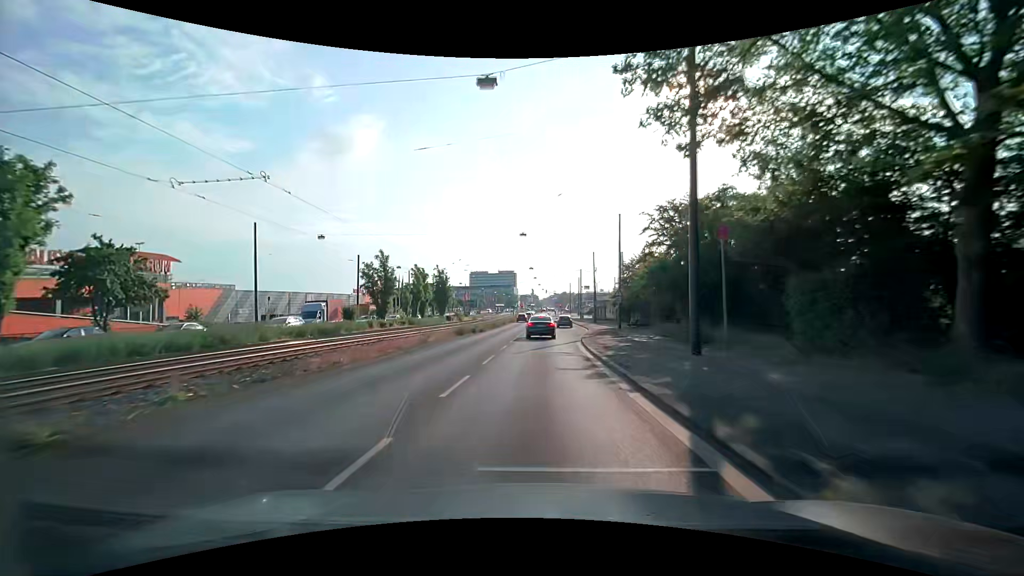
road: primary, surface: asphalt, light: Day
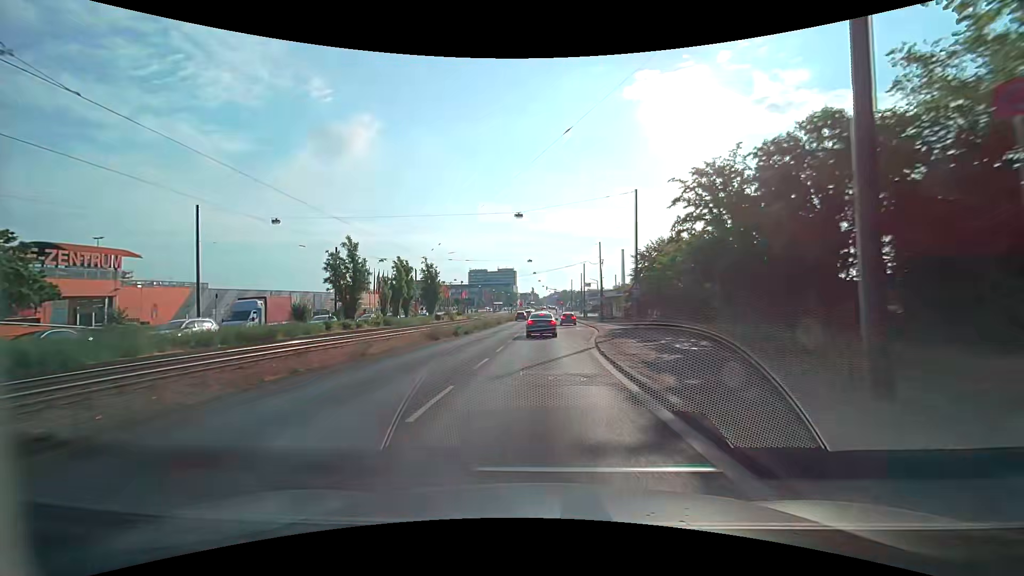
(0.0, +8.1) m; 0°
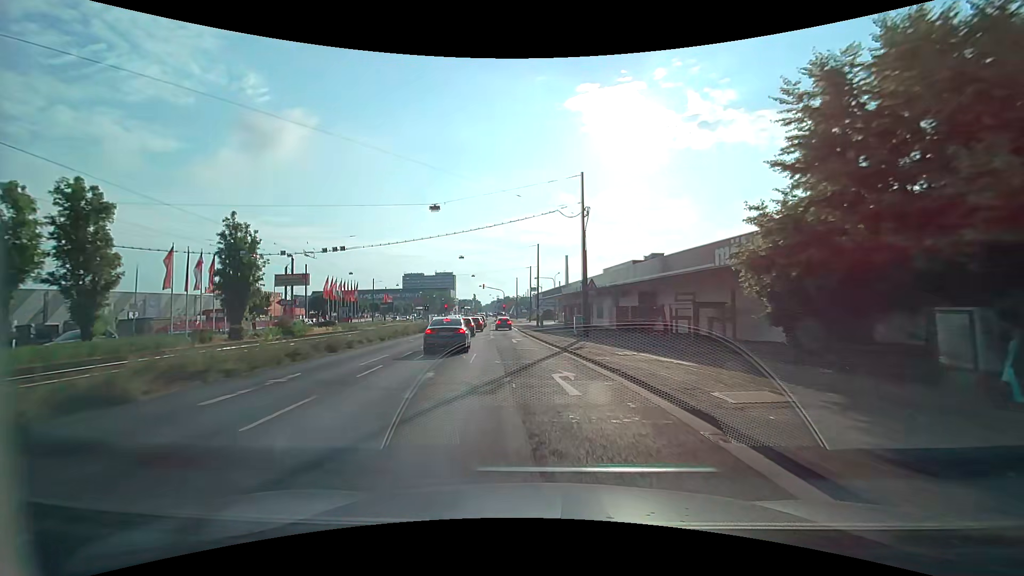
(+1.4, +35.2) m; +6°
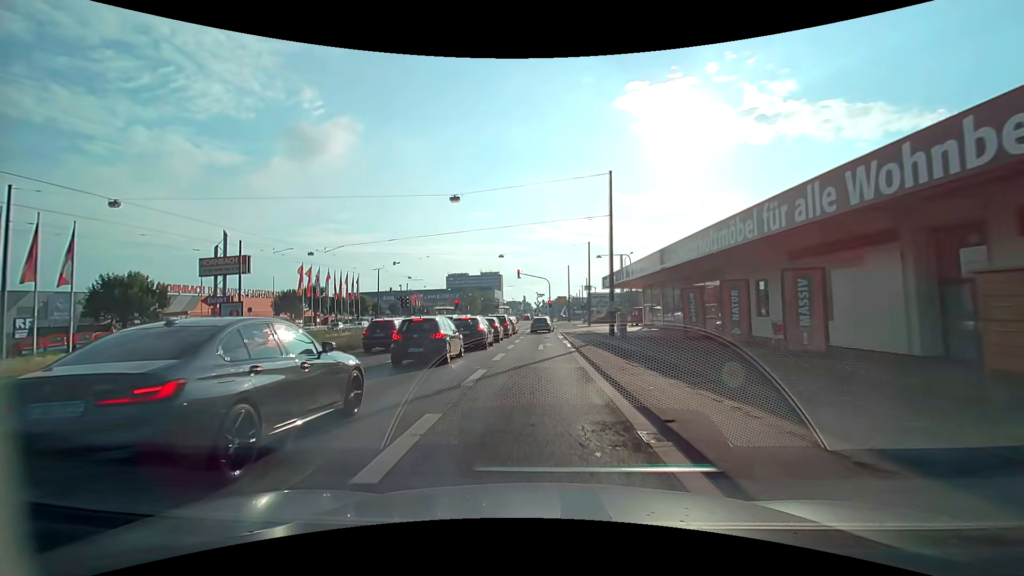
(-1.3, +31.8) m; -6°
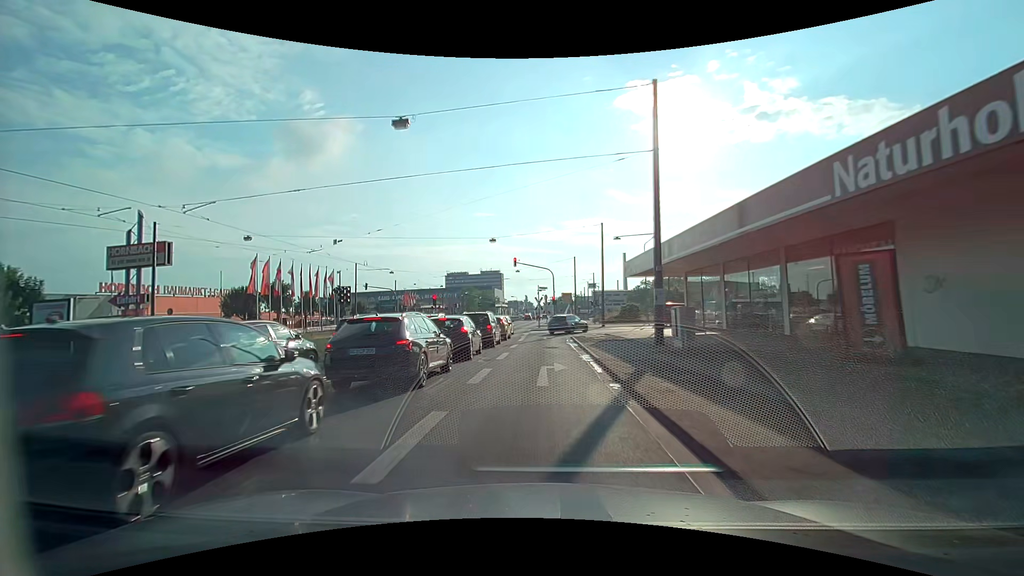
(0.0, +12.1) m; -1°
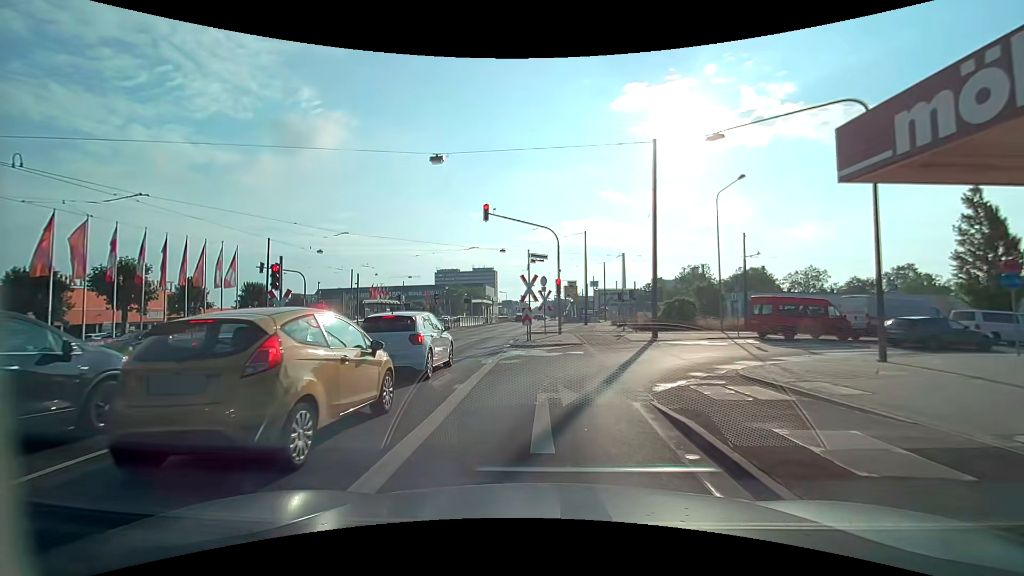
(+0.3, +24.6) m; +1°
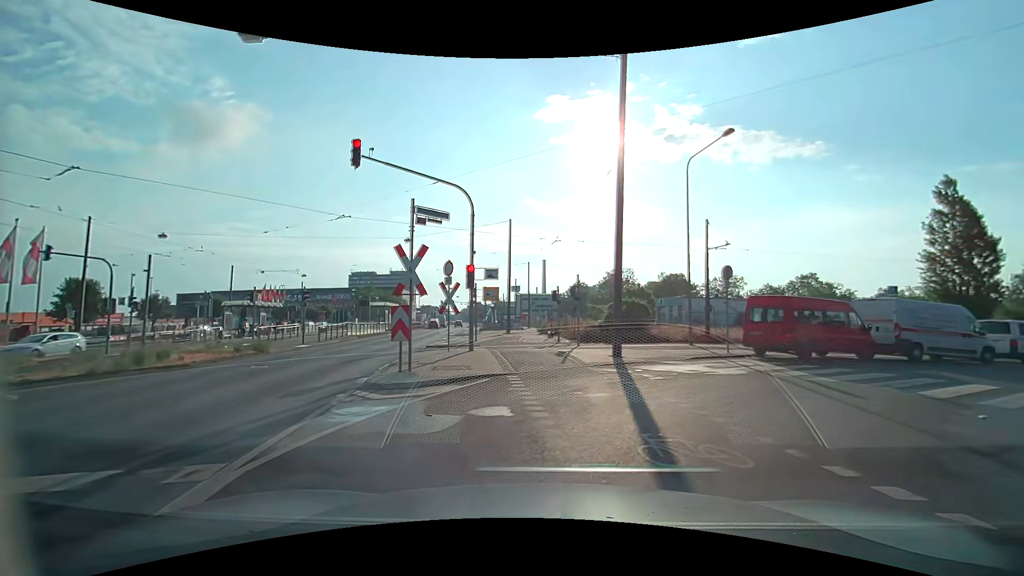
(+0.2, +10.1) m; +6°
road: unclassified
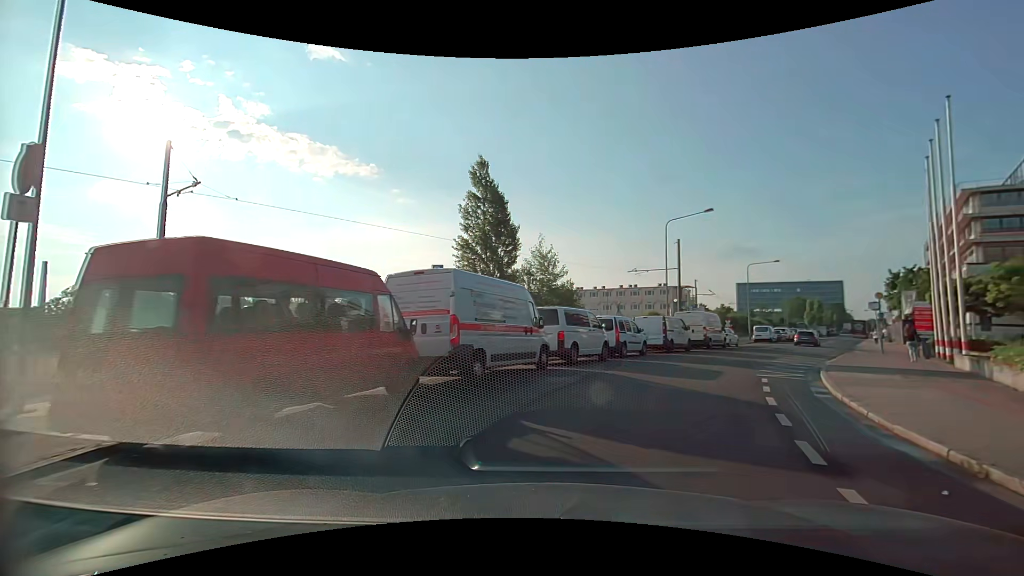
(+6.4, +13.0) m; +49°
